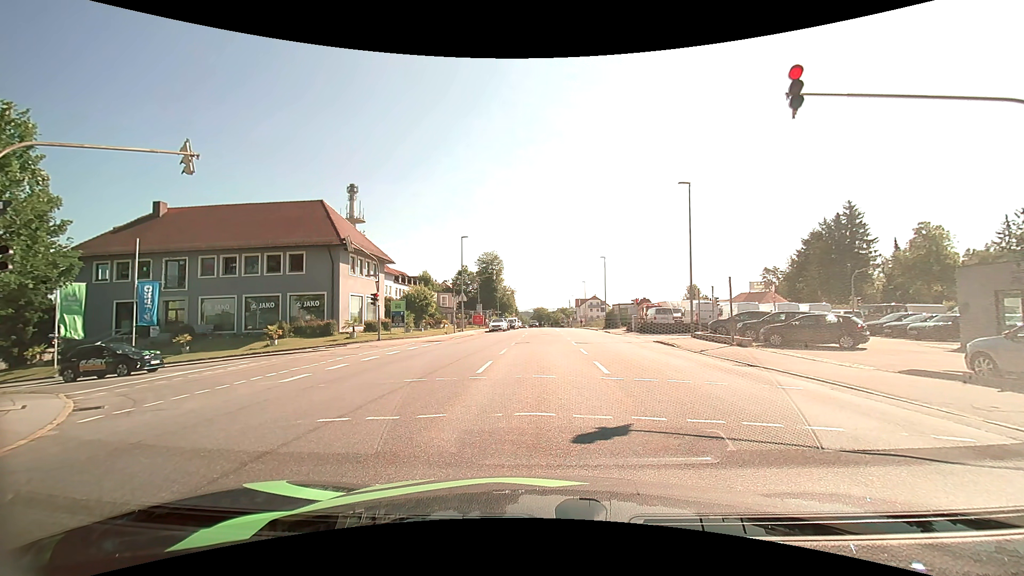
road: tertiary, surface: asphalt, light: Day
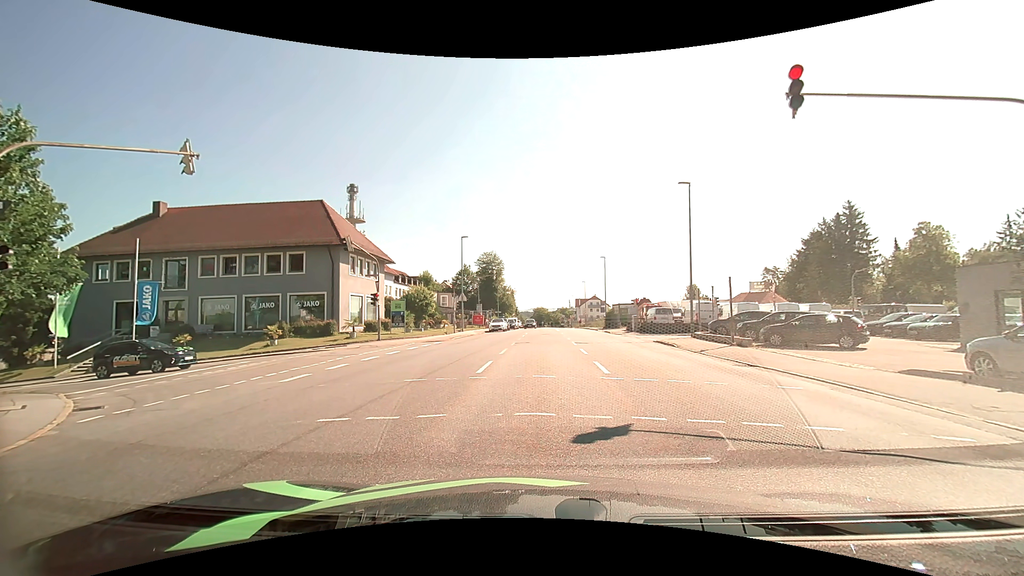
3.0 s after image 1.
(0.0, 0.0) m; 0°
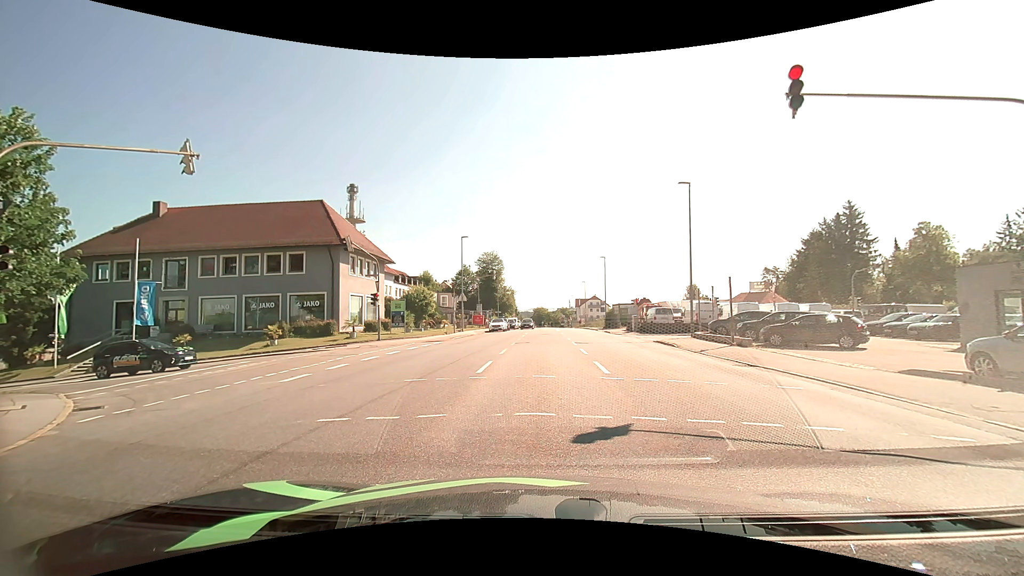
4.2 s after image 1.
(0.0, 0.0) m; 0°
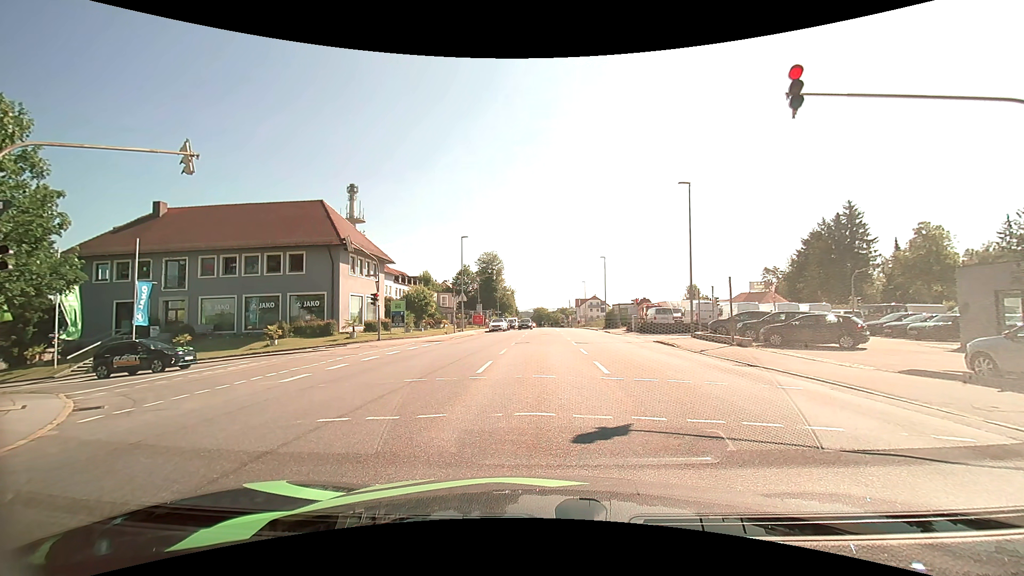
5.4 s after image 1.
(0.0, 0.0) m; 0°
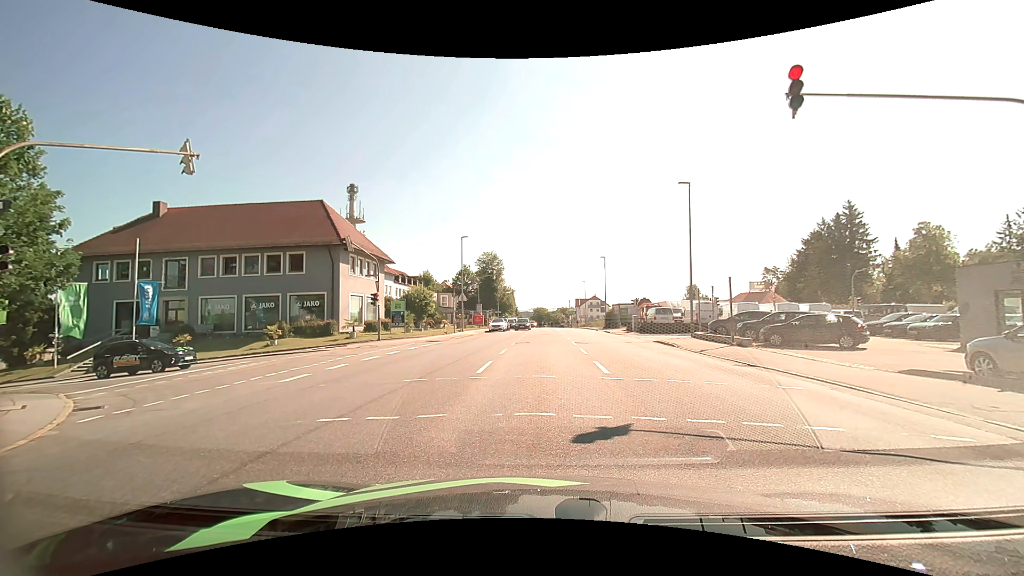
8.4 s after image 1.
(0.0, 0.0) m; 0°
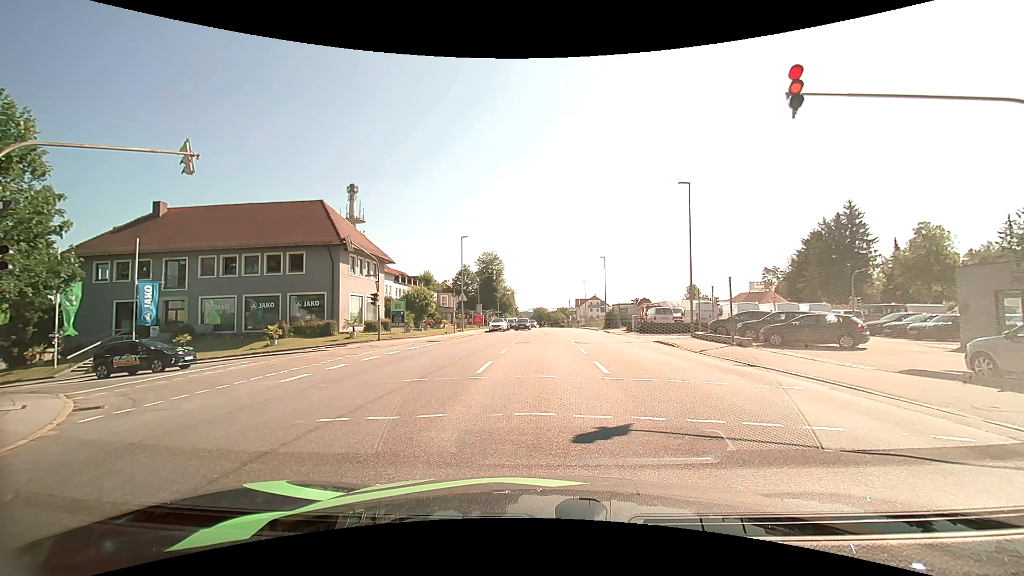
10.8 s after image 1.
(0.0, 0.0) m; 0°
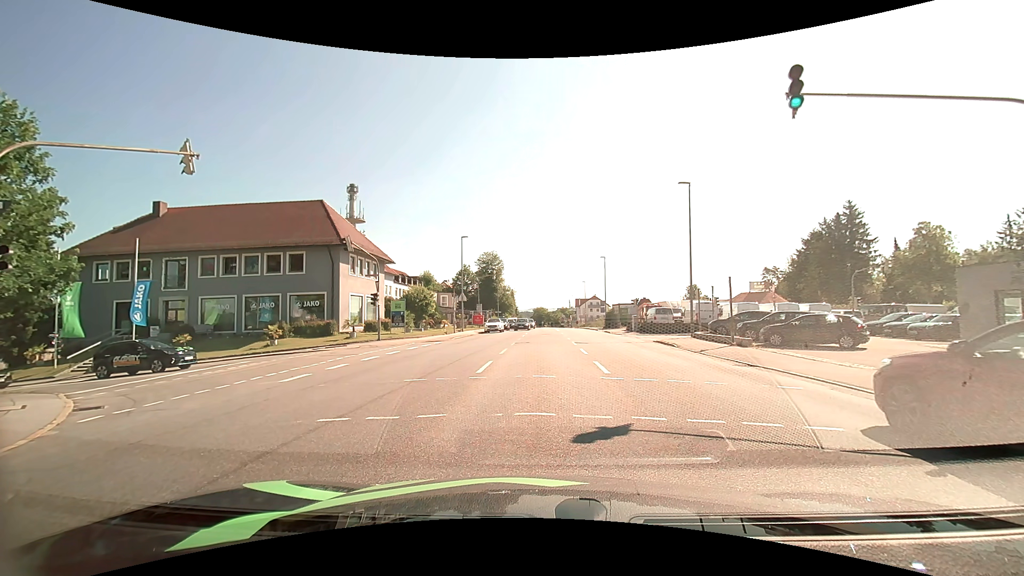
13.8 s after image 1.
(0.0, 0.0) m; 0°
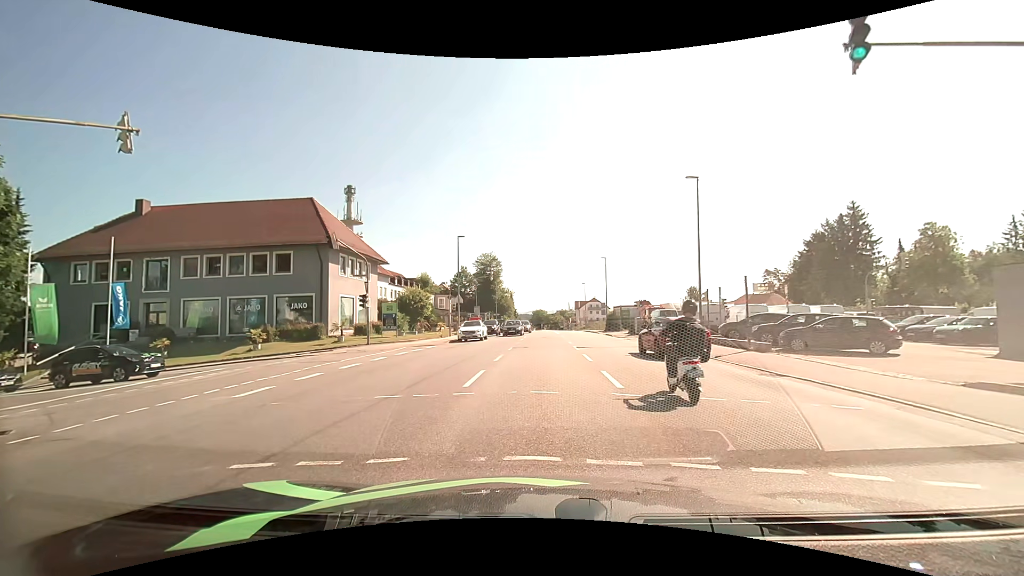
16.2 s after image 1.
(+0.1, +2.1) m; +2°
